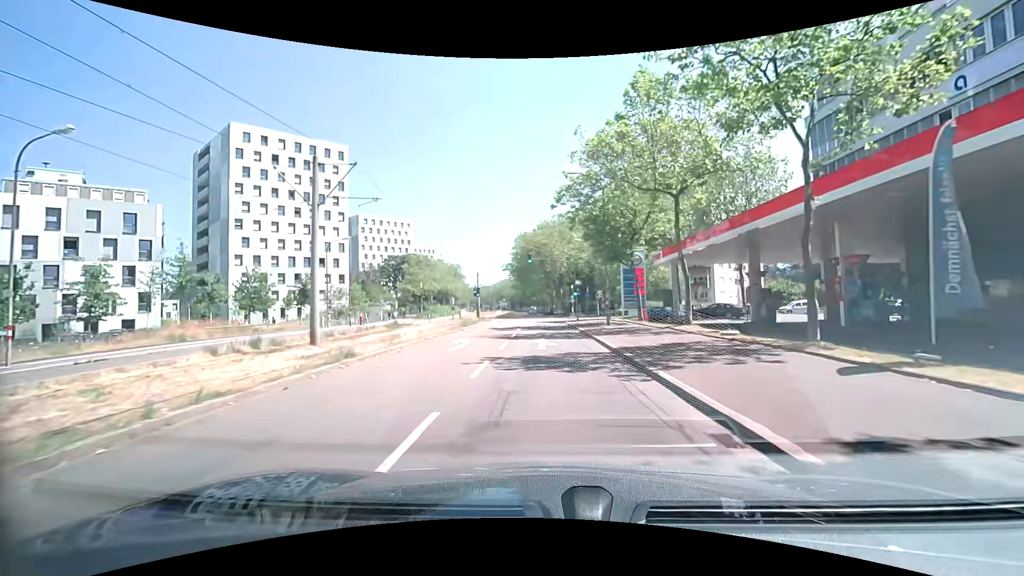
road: tertiary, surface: asphalt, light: Day
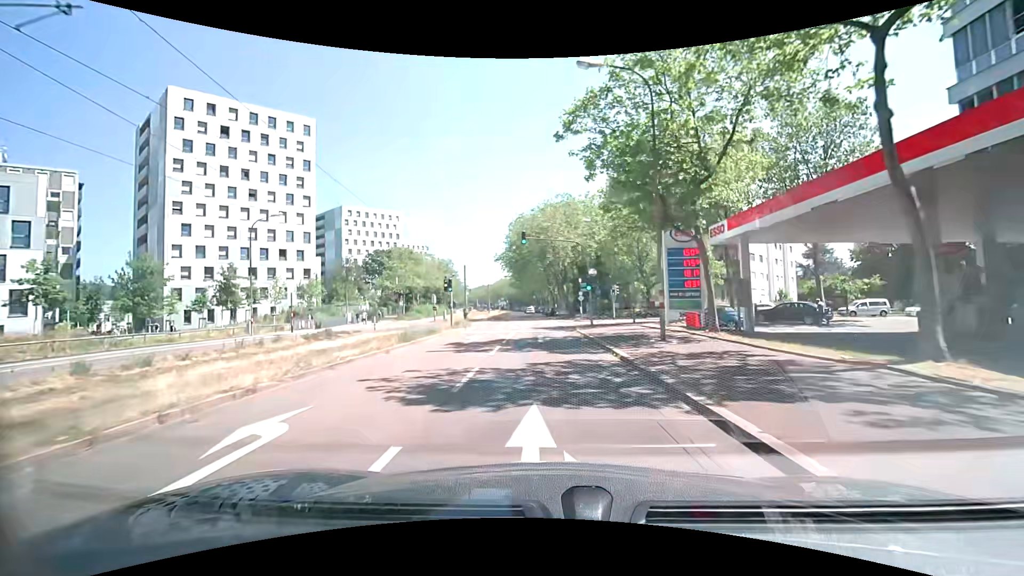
(-0.2, +13.4) m; -1°
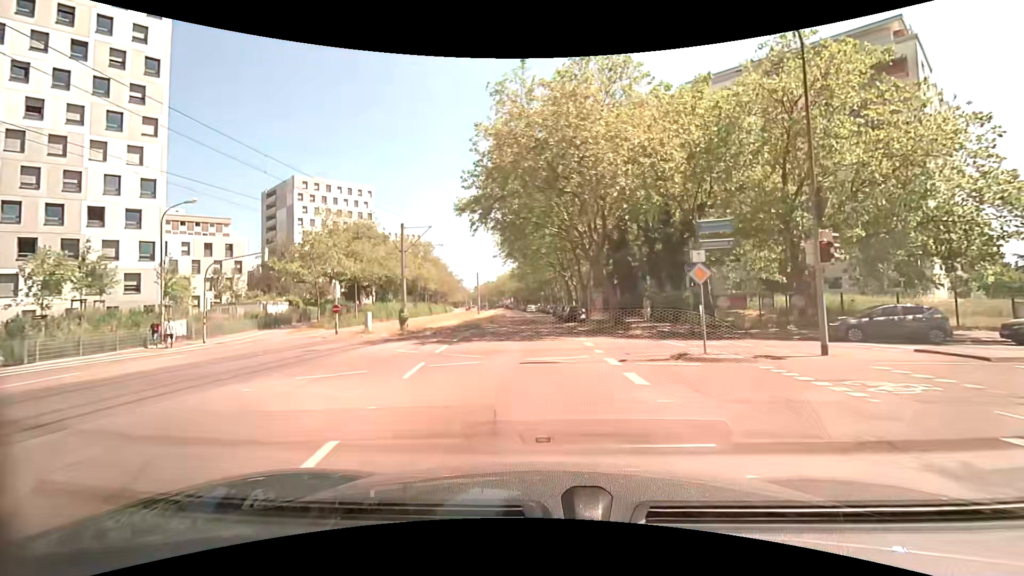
(-0.3, +33.5) m; -1°
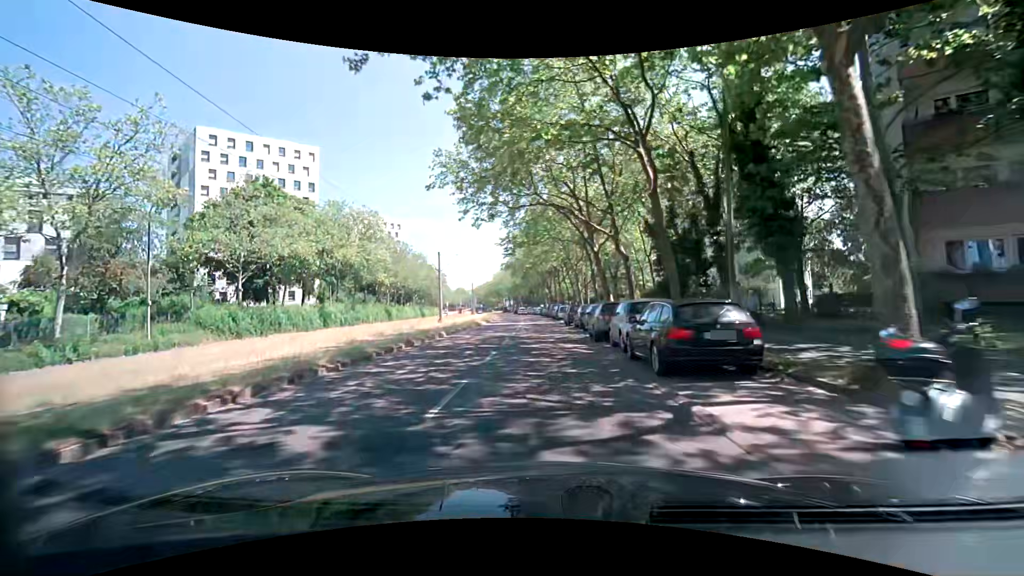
(-0.1, +33.7) m; 0°
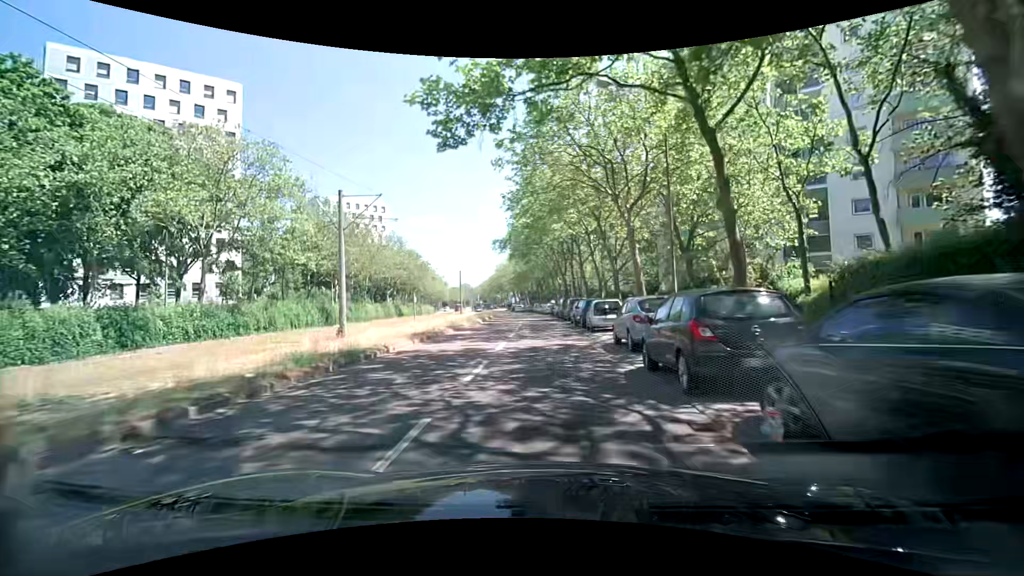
(-0.3, +27.0) m; -1°
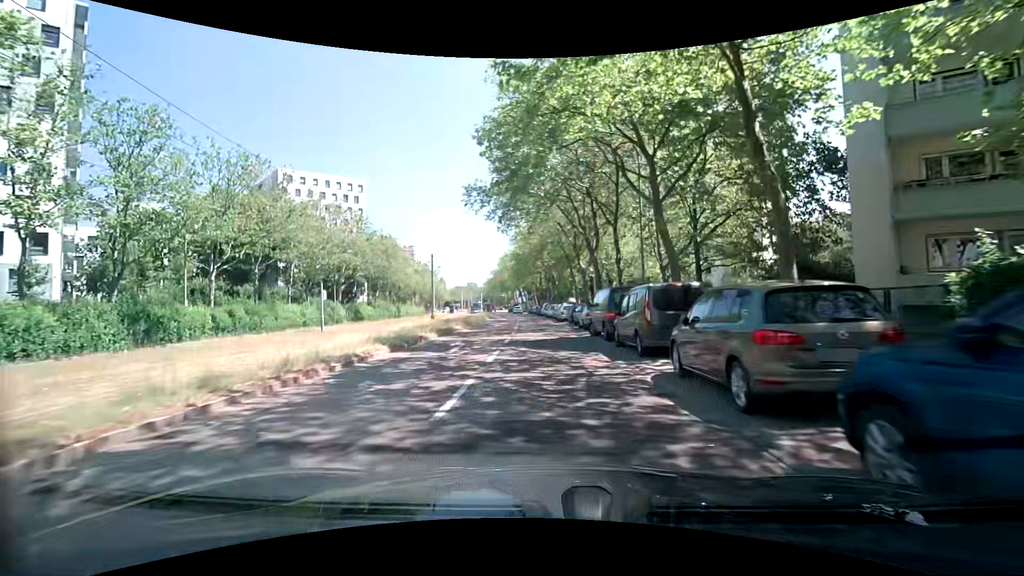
(-0.3, +26.9) m; -2°
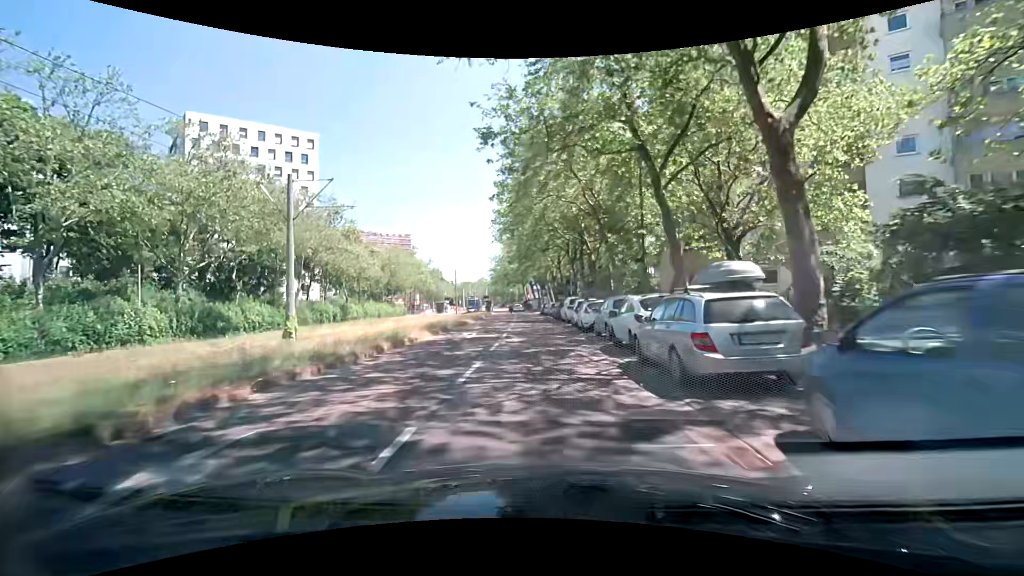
(-0.2, +33.4) m; -3°
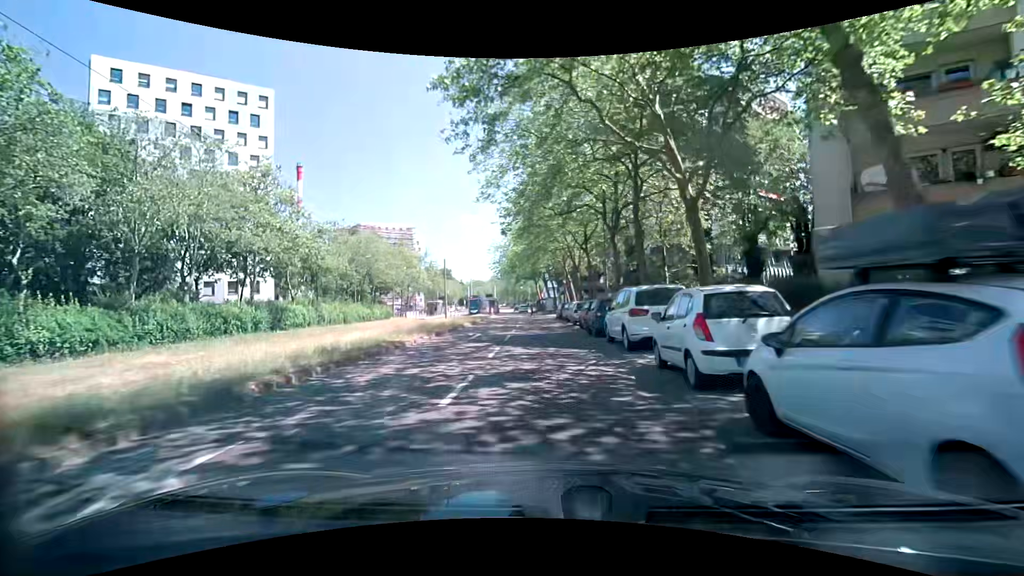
(+0.2, +19.7) m; 0°
(0, +10) (0, +20) (0, +30) (0, +40) (-1, +50) (-1, +60) (-2, +70) (-2, +80) (-3, +90) (-3, +100) m
